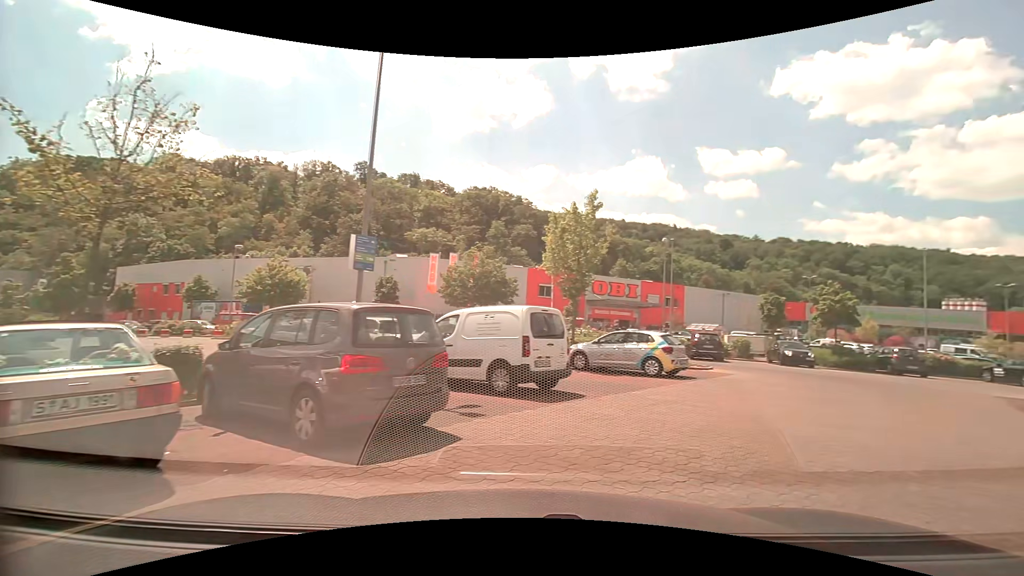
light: Day
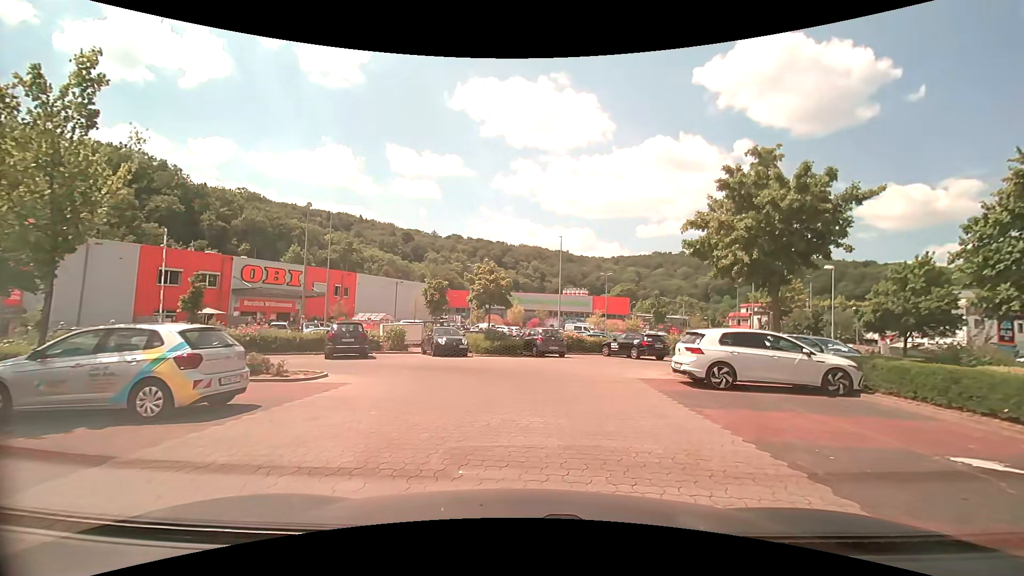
(+3.3, +7.2) m; +36°
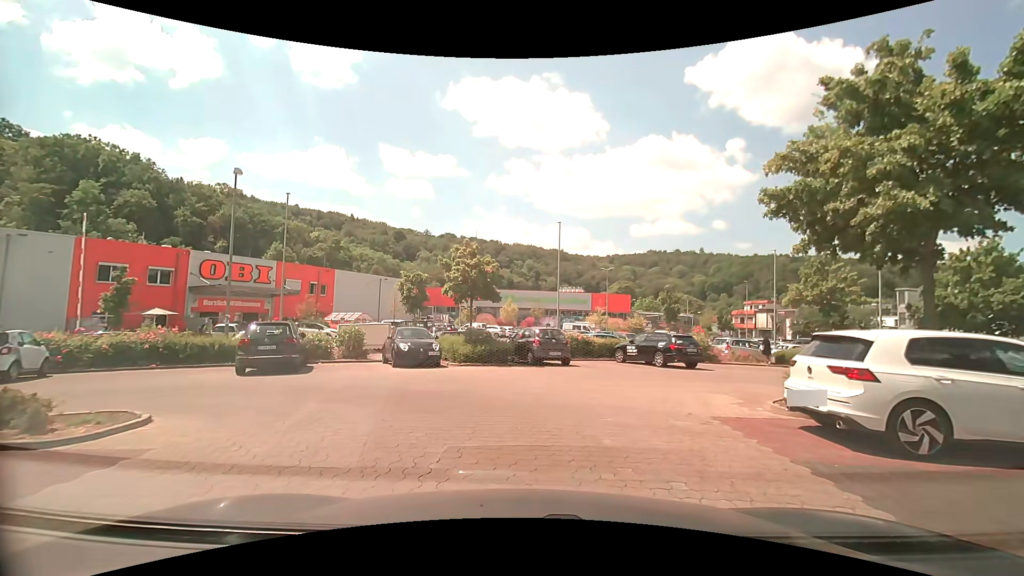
(+0.1, +6.1) m; 0°
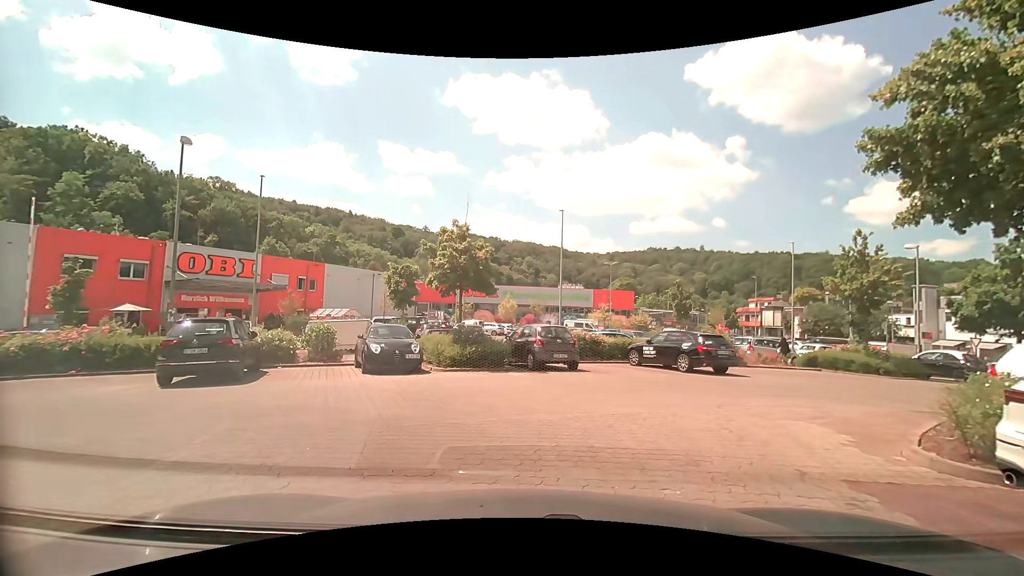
(0.0, +3.1) m; -1°
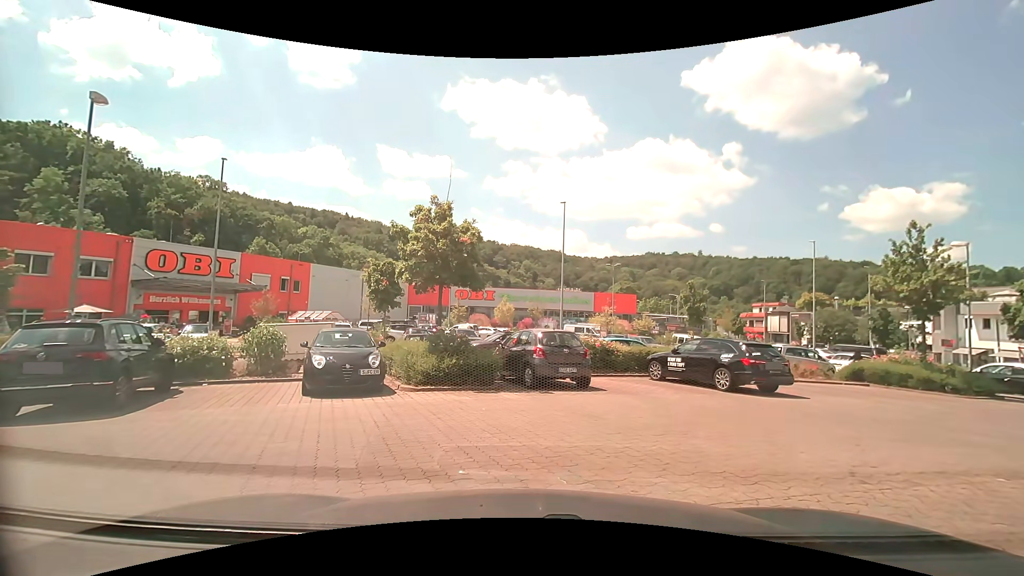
(+0.1, +3.6) m; +1°
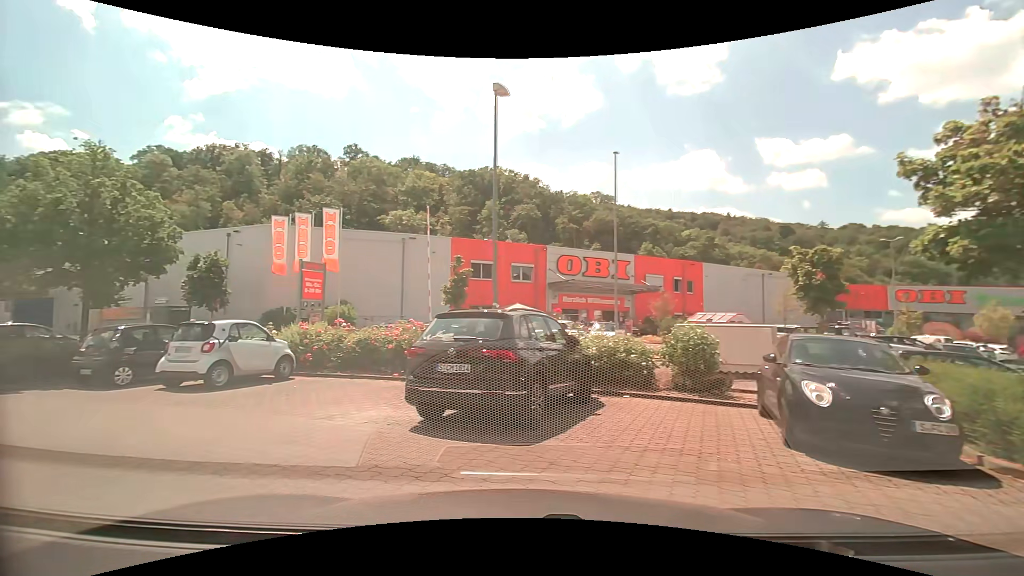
(-1.3, +4.5) m; -41°
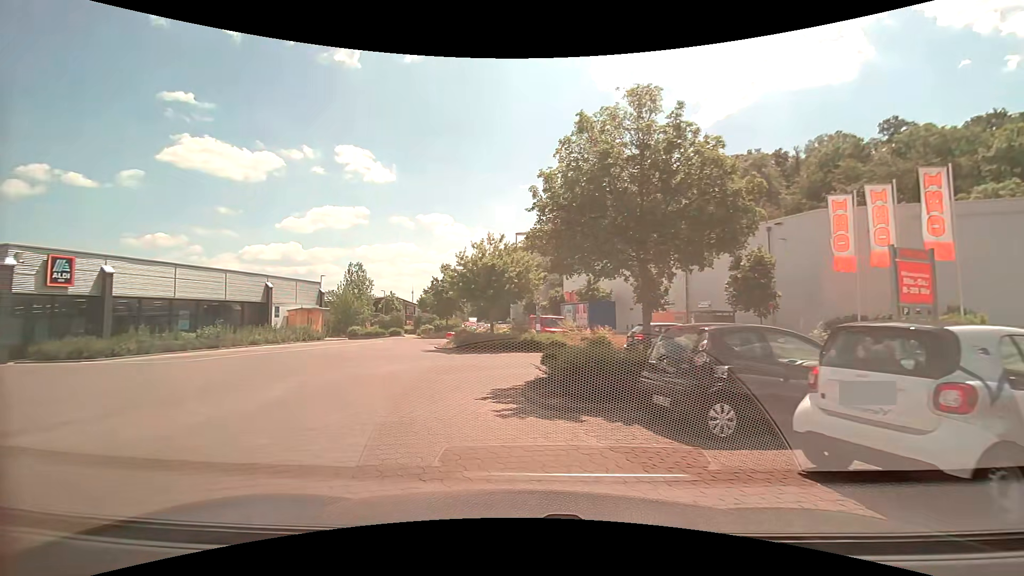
(-4.1, +6.9) m; -55°
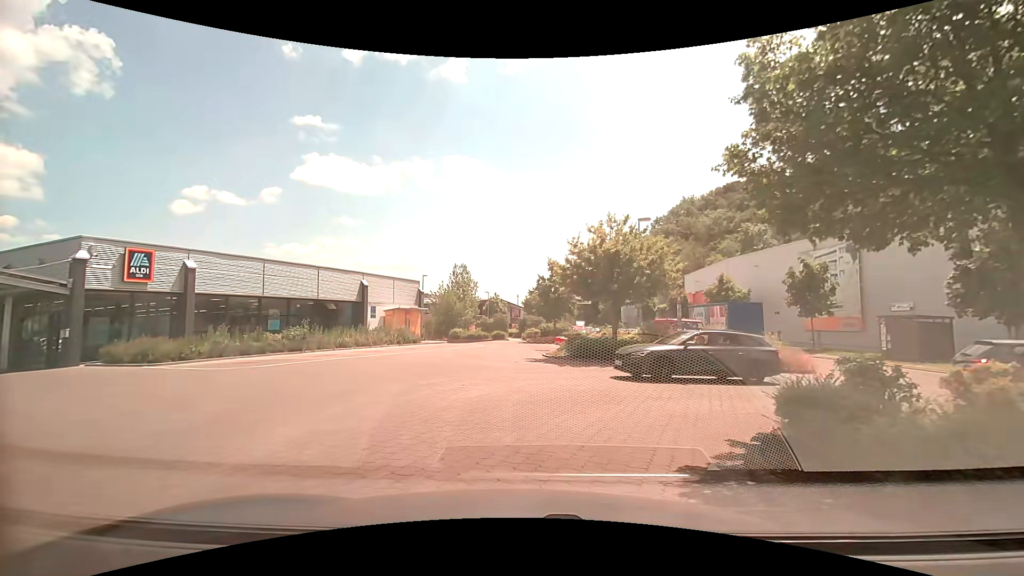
(-0.7, +5.5) m; -12°
